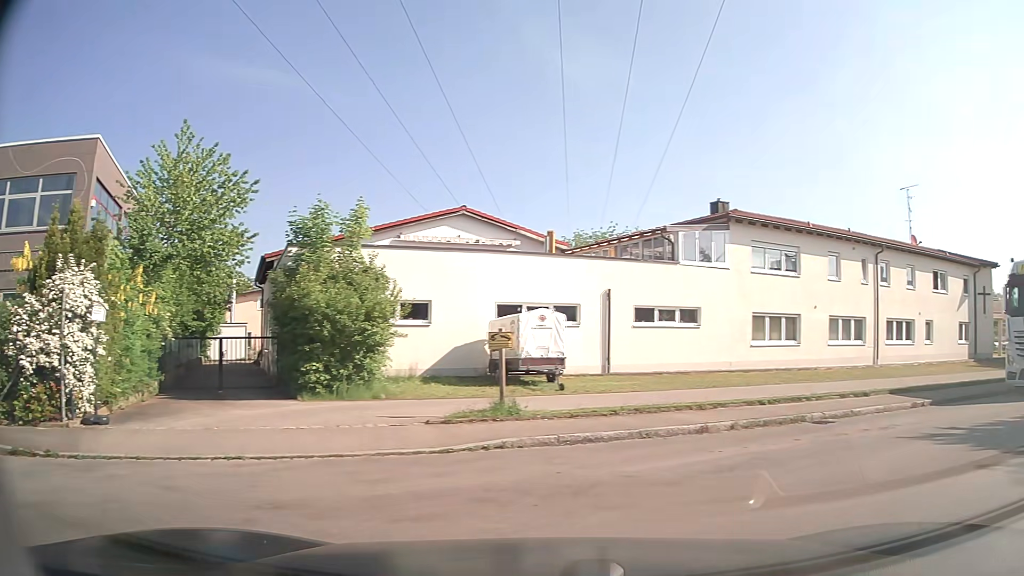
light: Day
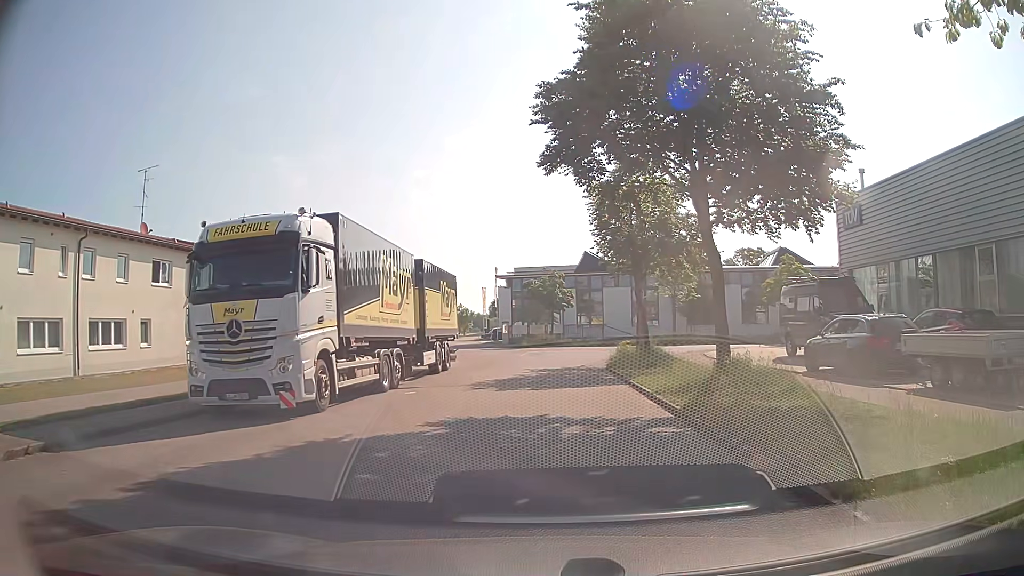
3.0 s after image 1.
(+4.1, +5.0) m; +66°
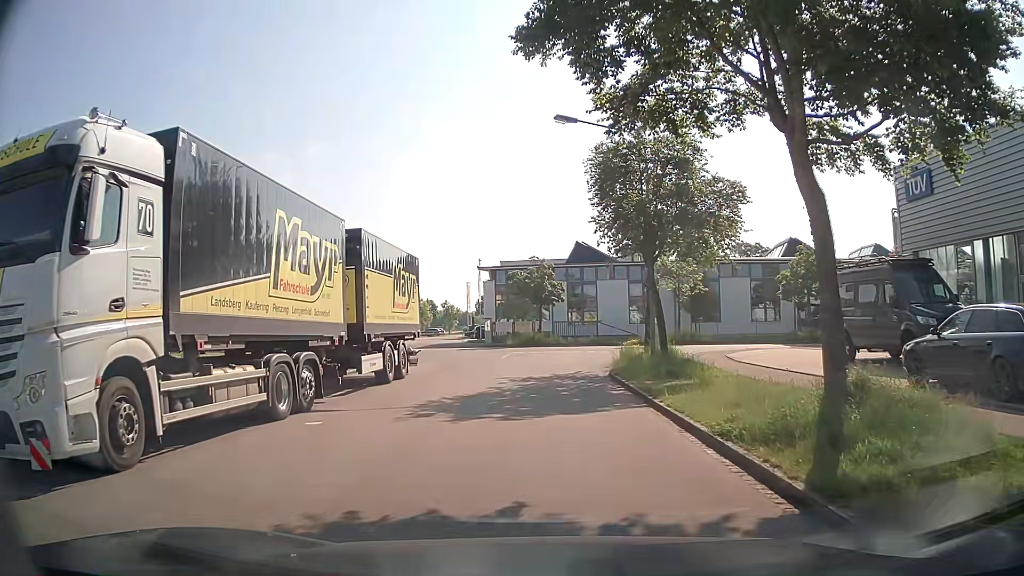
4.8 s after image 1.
(+0.1, +6.3) m; 0°
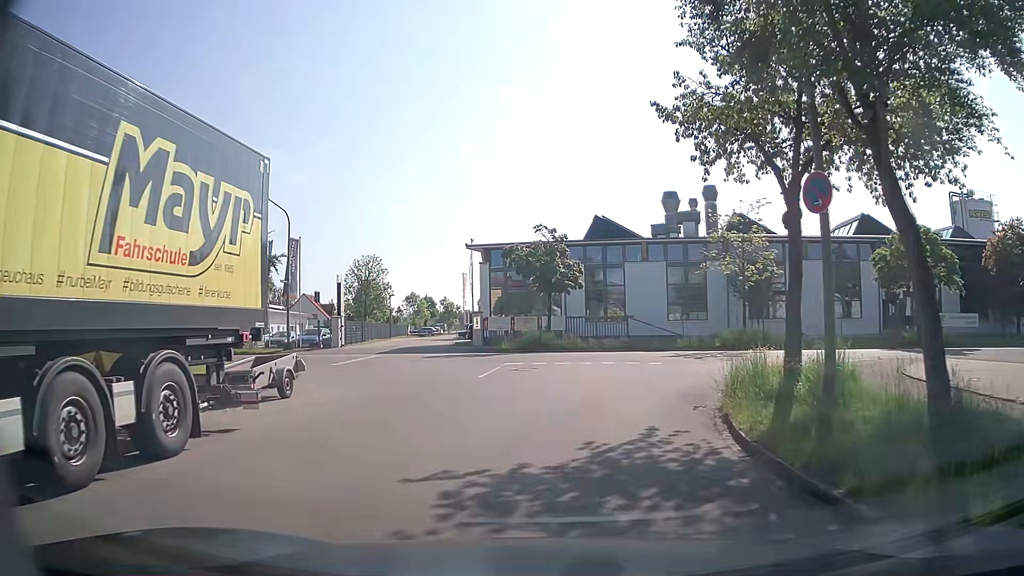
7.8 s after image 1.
(+0.2, +14.0) m; +1°
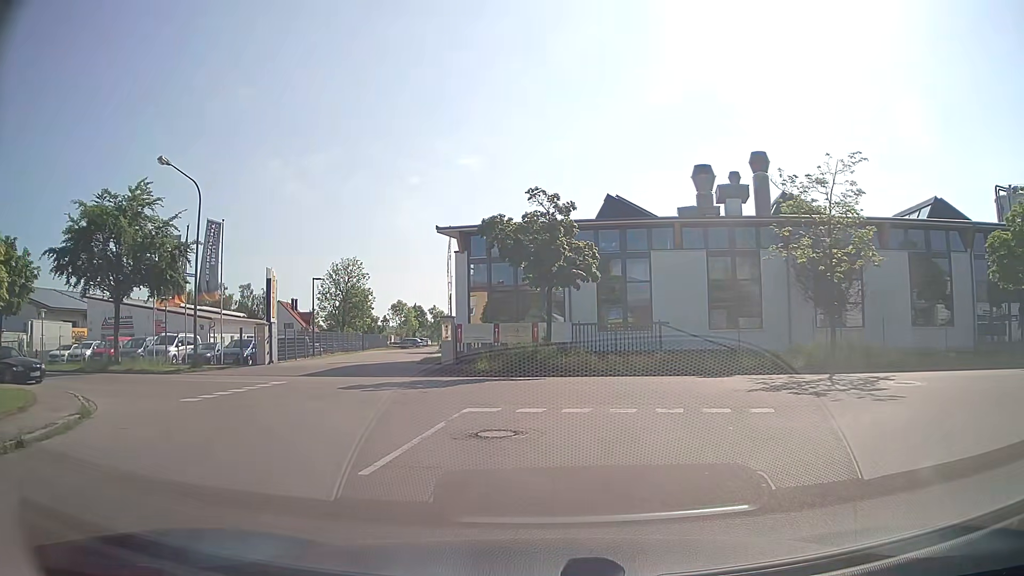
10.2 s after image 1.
(-0.2, +11.0) m; +1°
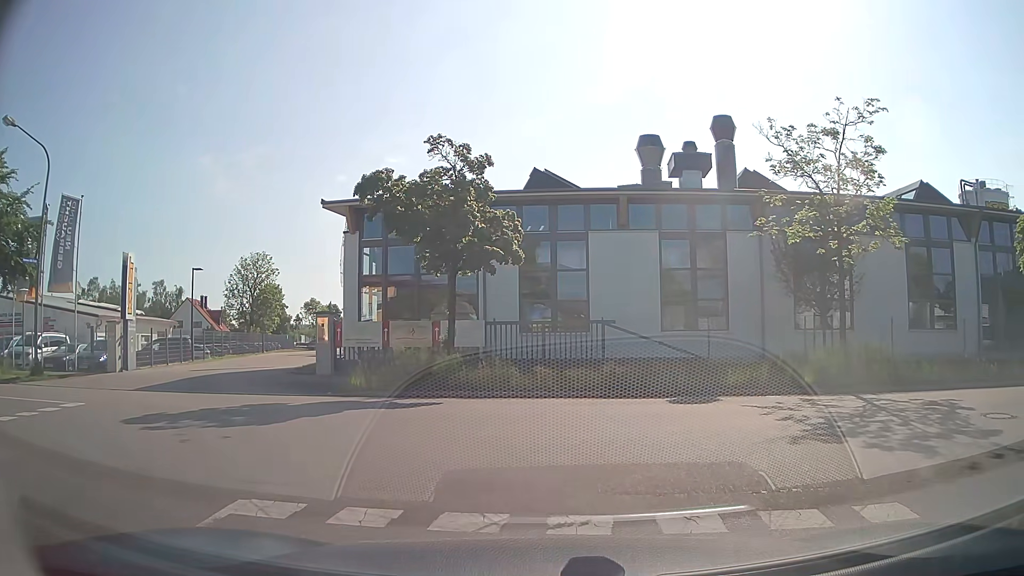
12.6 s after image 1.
(+0.1, +6.3) m; +4°
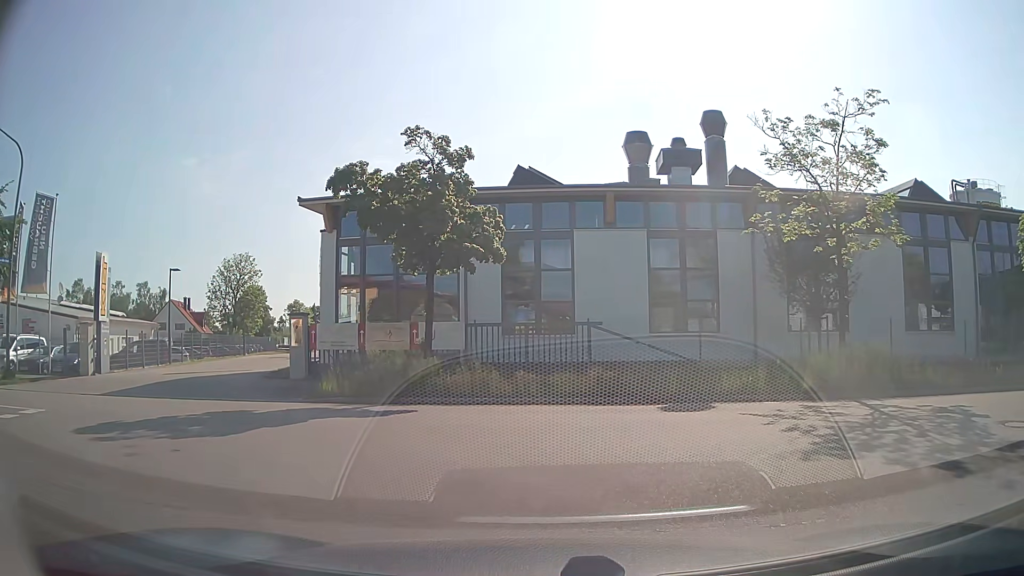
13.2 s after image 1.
(0.0, +0.9) m; +2°
